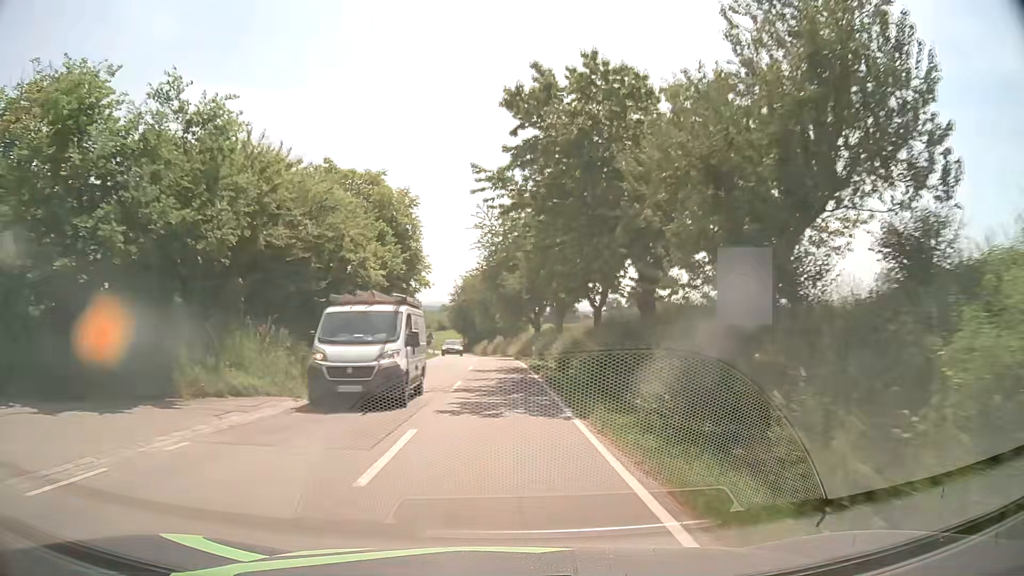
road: tertiary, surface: asphalt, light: Day
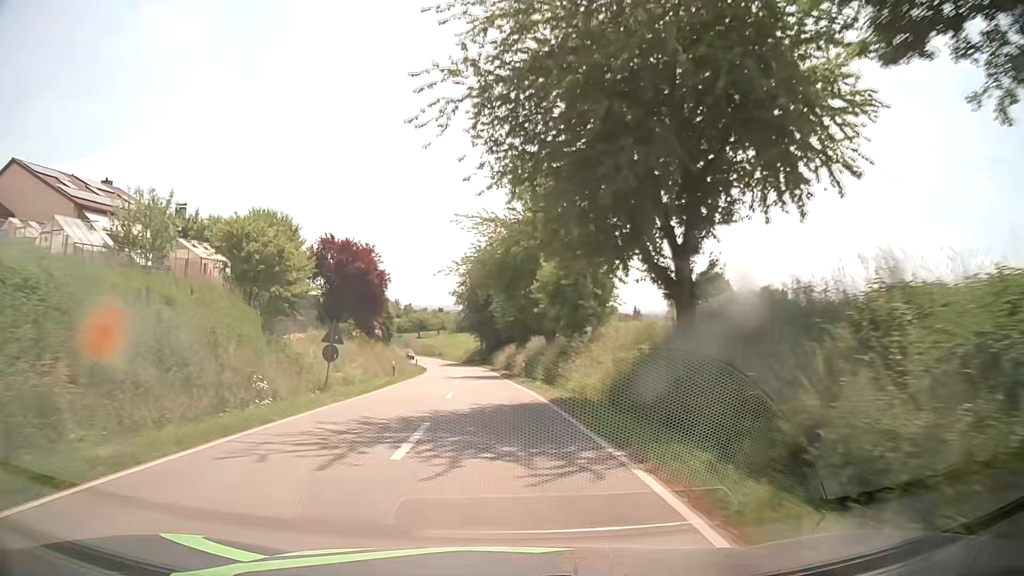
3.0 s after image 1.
(-0.6, +46.4) m; -3°
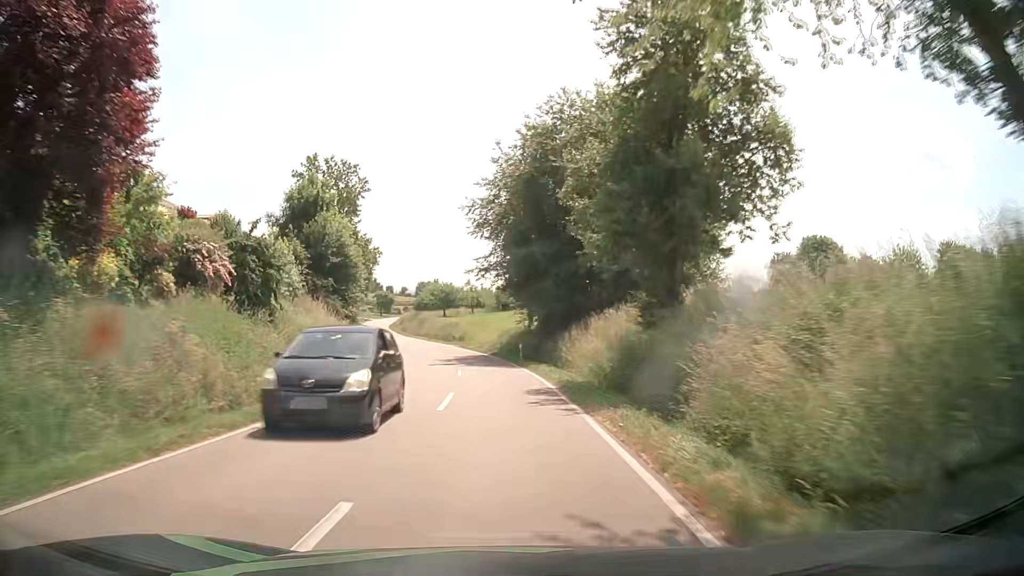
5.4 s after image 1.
(-1.4, +42.6) m; -4°
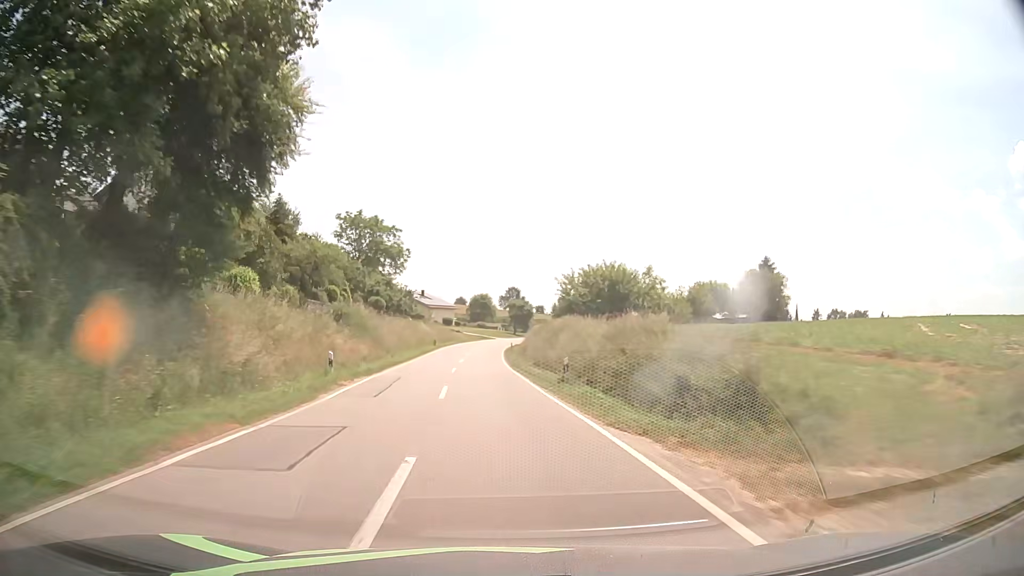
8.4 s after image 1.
(-5.4, +56.9) m; -13°
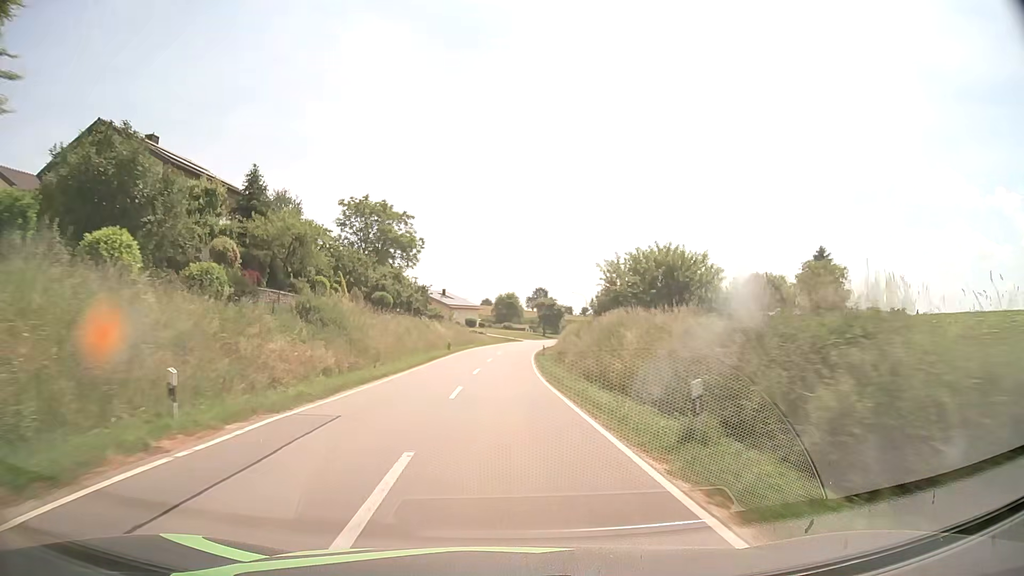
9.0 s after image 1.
(-0.2, +11.9) m; -2°
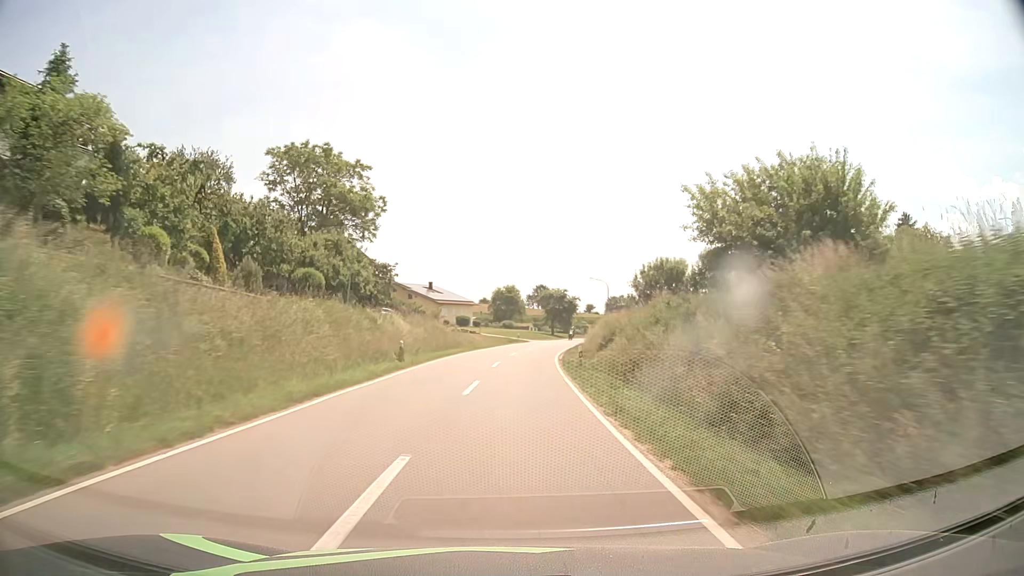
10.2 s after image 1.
(-0.4, +24.3) m; -1°
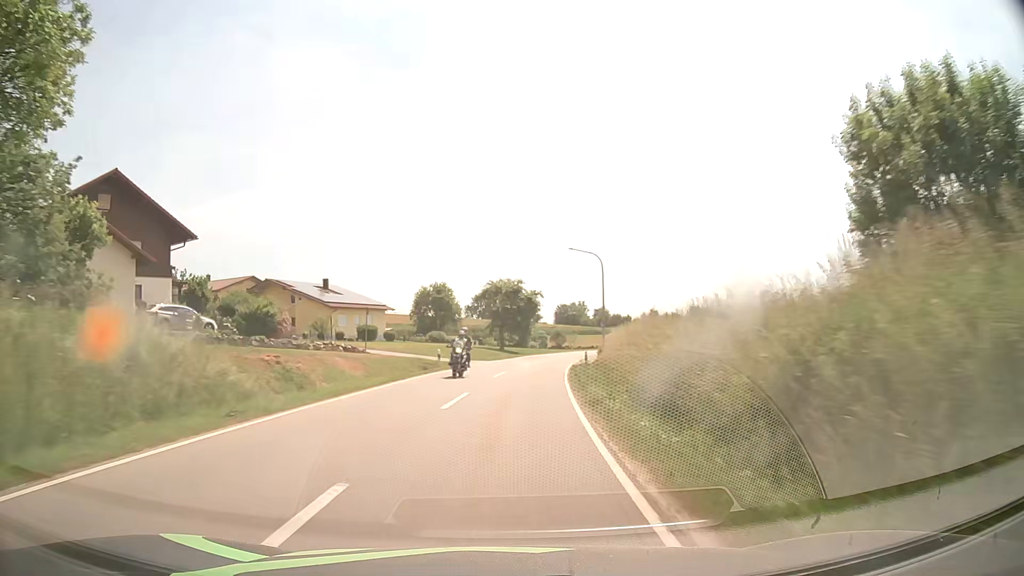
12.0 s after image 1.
(+1.5, +36.8) m; +5°
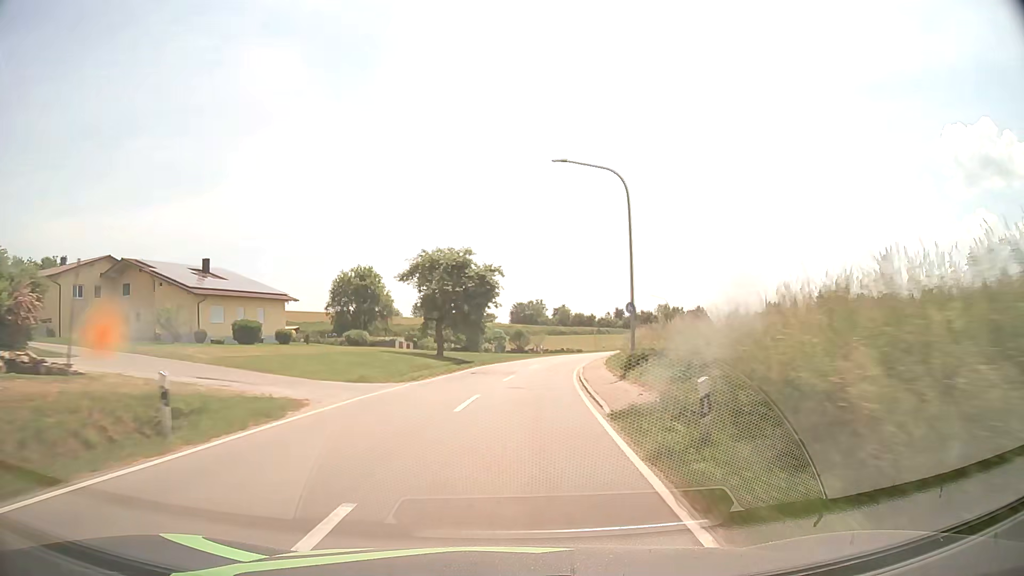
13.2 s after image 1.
(+0.9, +24.2) m; +4°
(0, +10) (+1, +20) (+2, +30) (+3, +40) (+5, +50) (+7, +59) (+10, +69) (+13, +78) (+17, +88) (+21, +97) m
